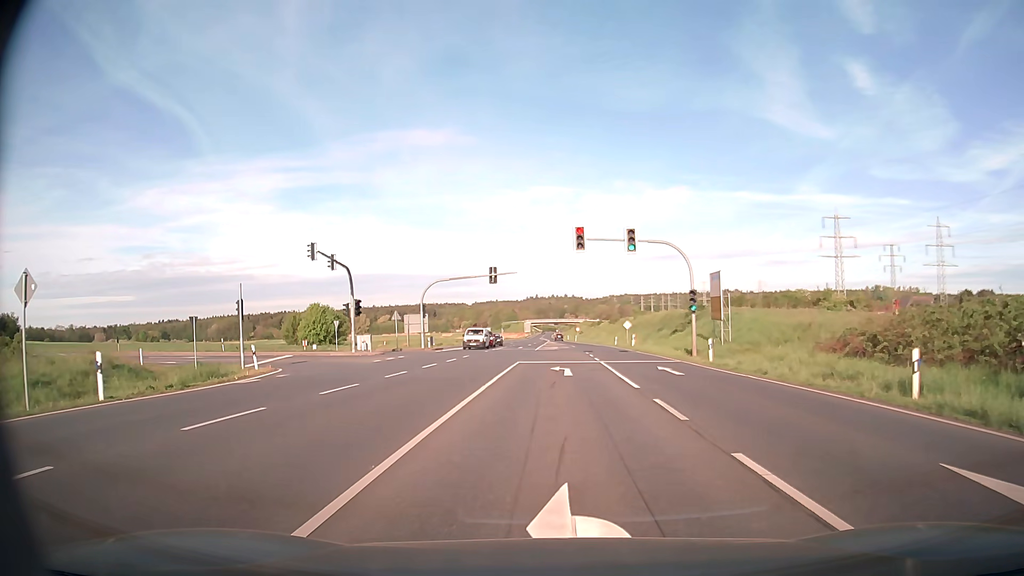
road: primary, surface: asphalt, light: Day
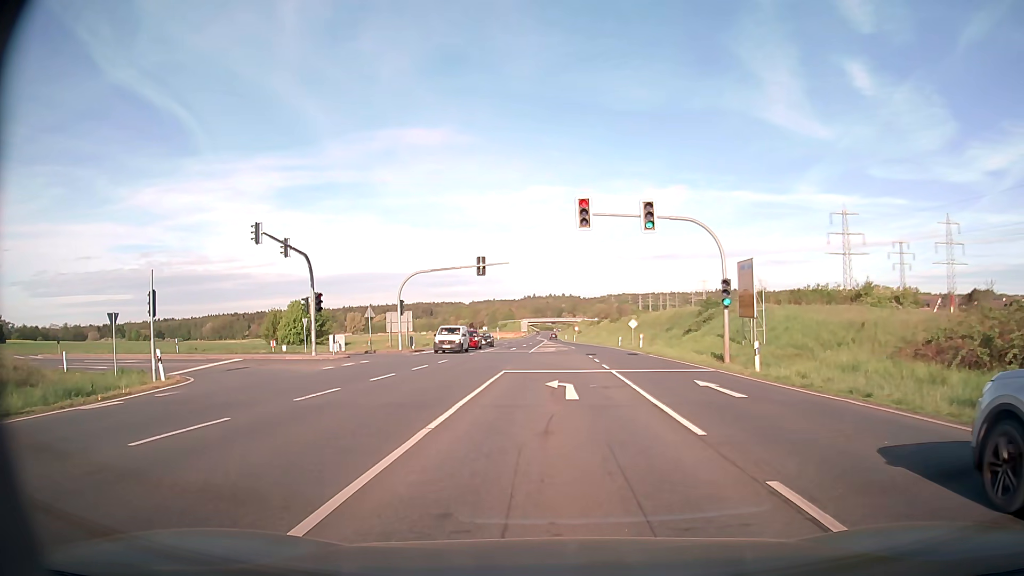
(0.0, +7.3) m; 0°
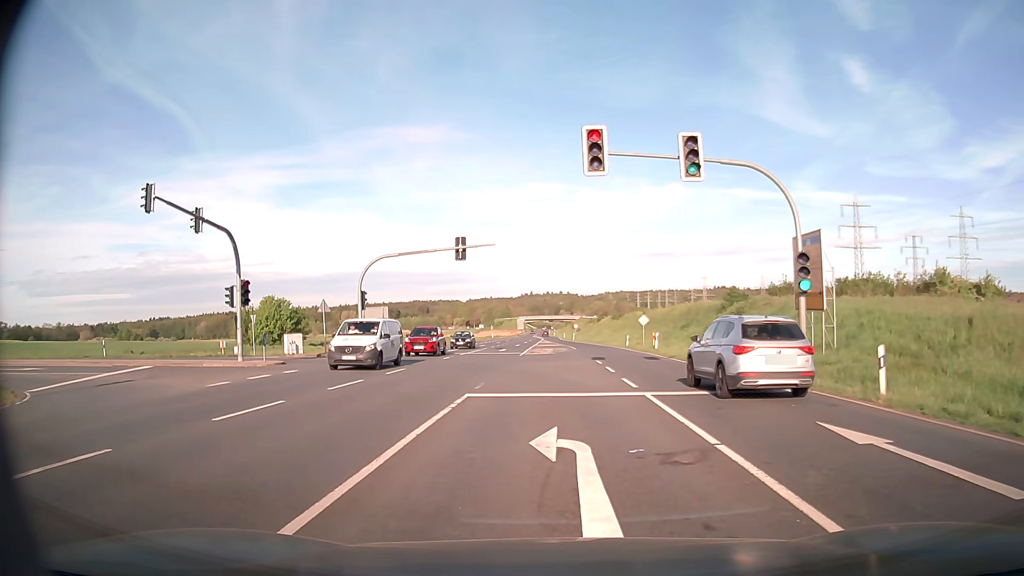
(0.0, +9.2) m; 0°
(0, +10) (0, +20) (-5, +29) (-13, +34) (-23, +33) (-33, +30) (-42, +28) (-52, +25) (-62, +22) (-71, +20) m
